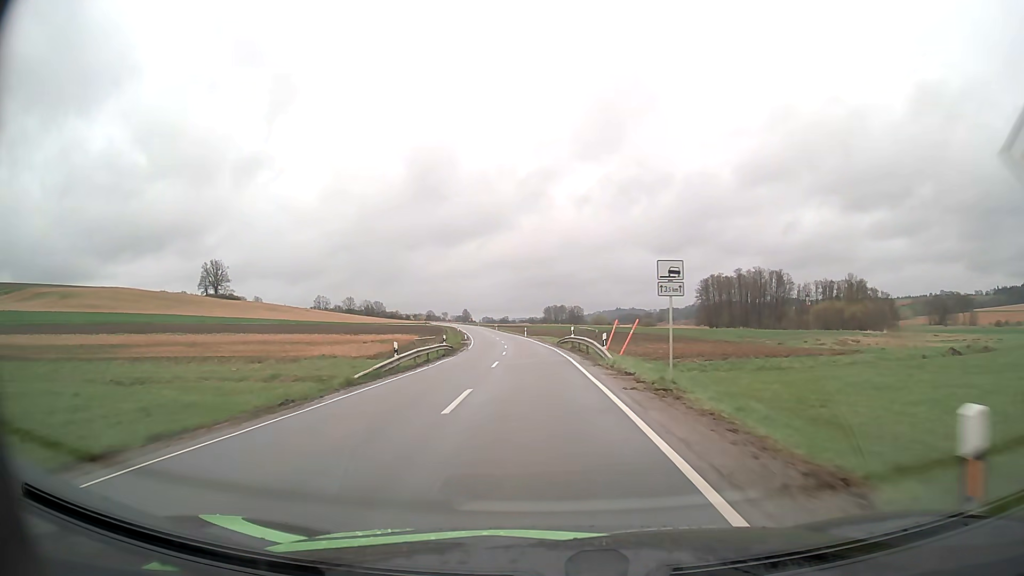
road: secondary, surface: asphalt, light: Day
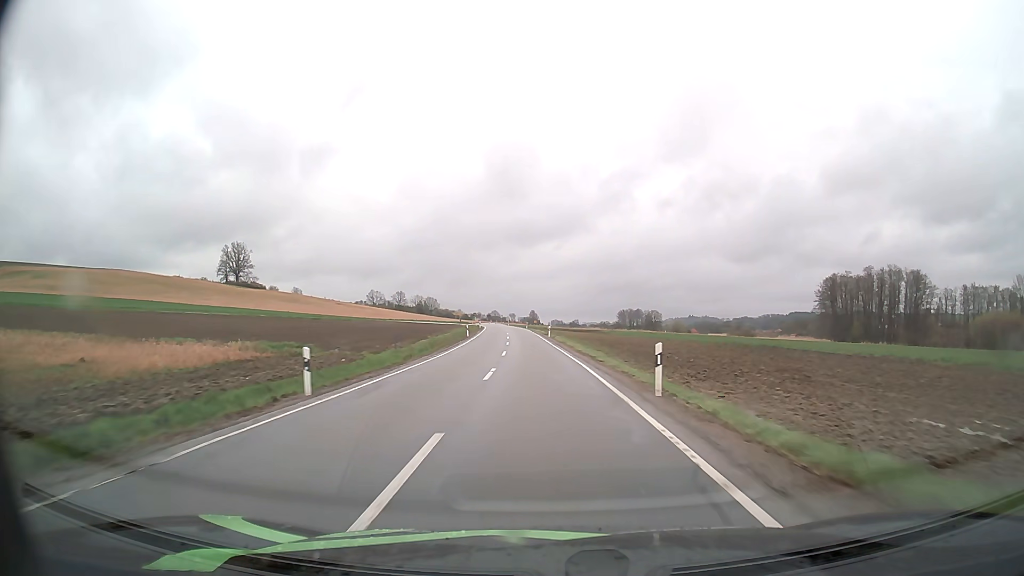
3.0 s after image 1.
(-3.5, +66.2) m; -6°
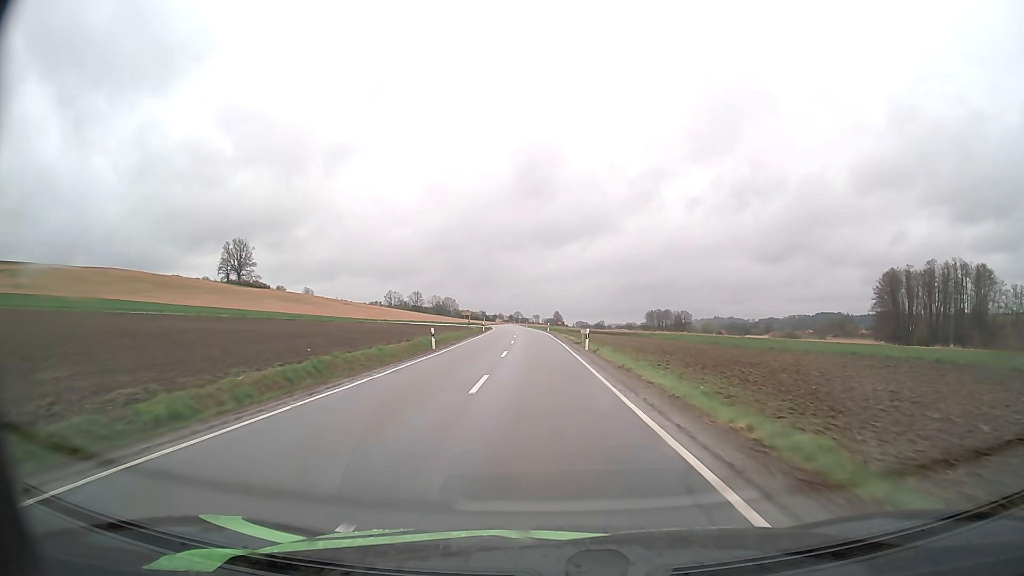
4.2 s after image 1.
(-0.6, +28.0) m; -2°
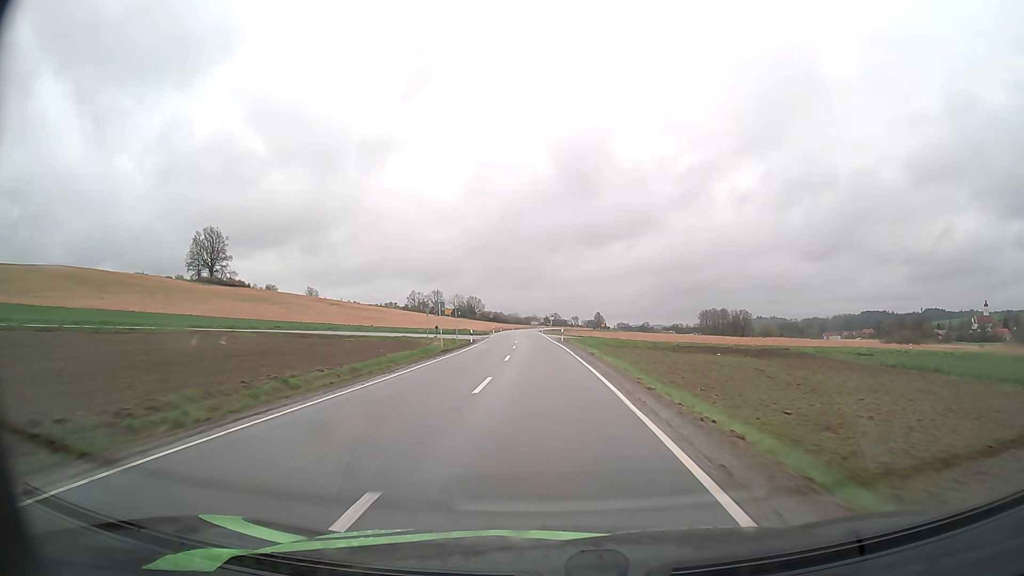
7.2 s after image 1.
(-2.0, +71.4) m; -3°
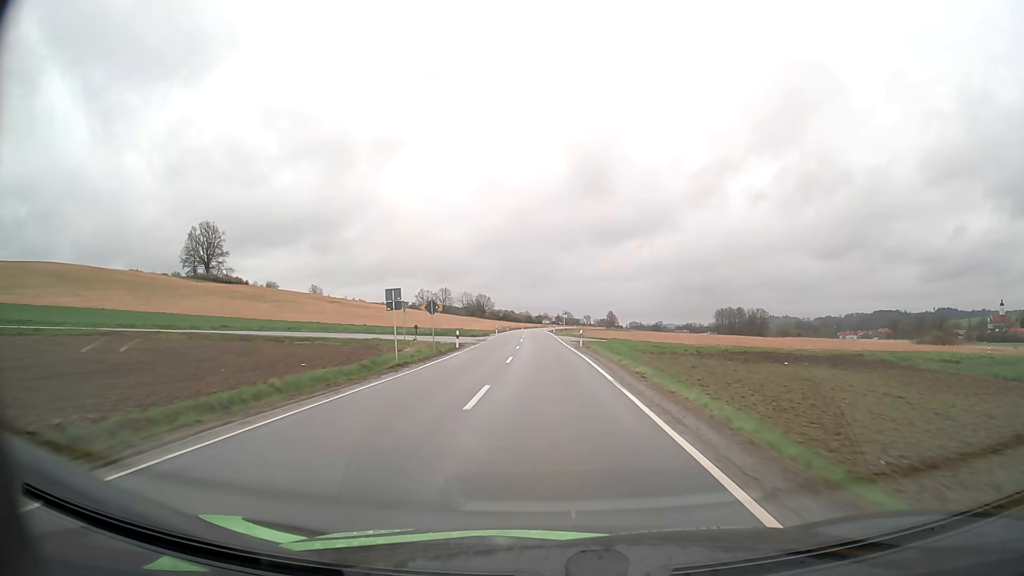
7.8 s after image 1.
(-0.1, +14.3) m; -1°
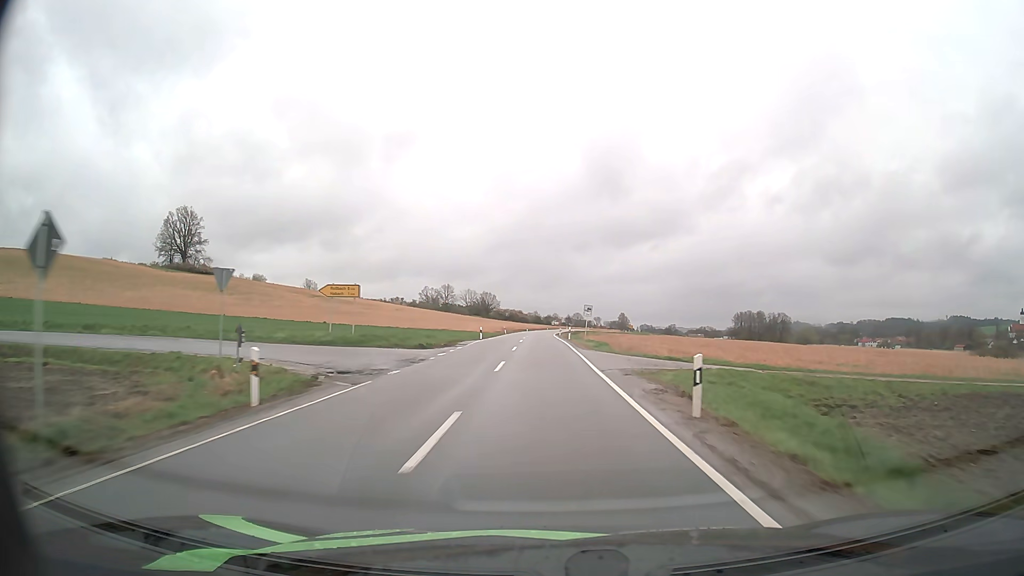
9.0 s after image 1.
(-0.3, +29.0) m; -1°
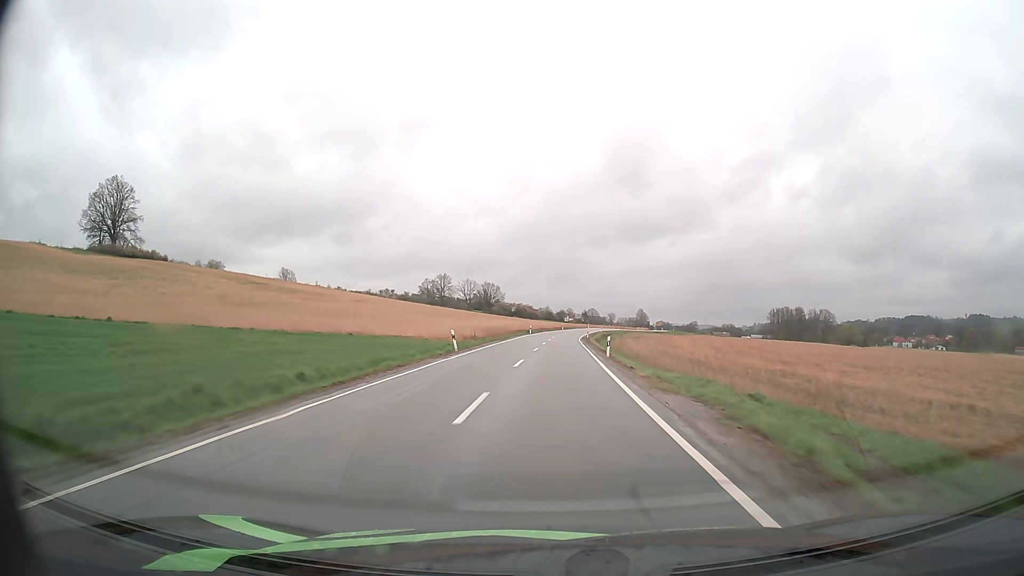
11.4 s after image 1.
(-0.7, +56.8) m; -1°
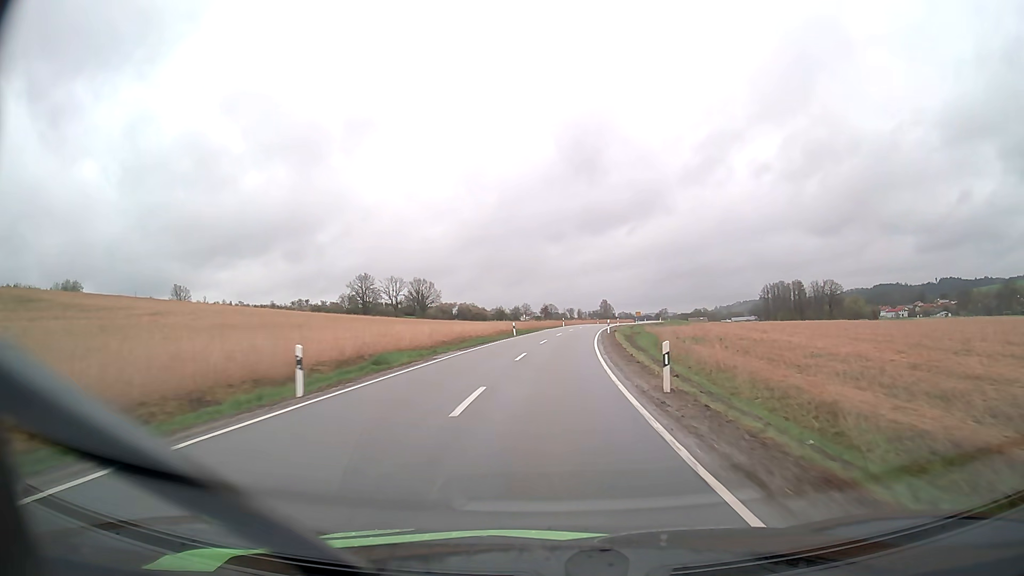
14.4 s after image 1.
(+1.9, +71.0) m; +4°
(0, +10) (0, +20) (+1, +30) (+1, +40) (+2, +50) (+3, +60) (+4, +70) (+5, +80) (+7, +90) (+9, +99) m
